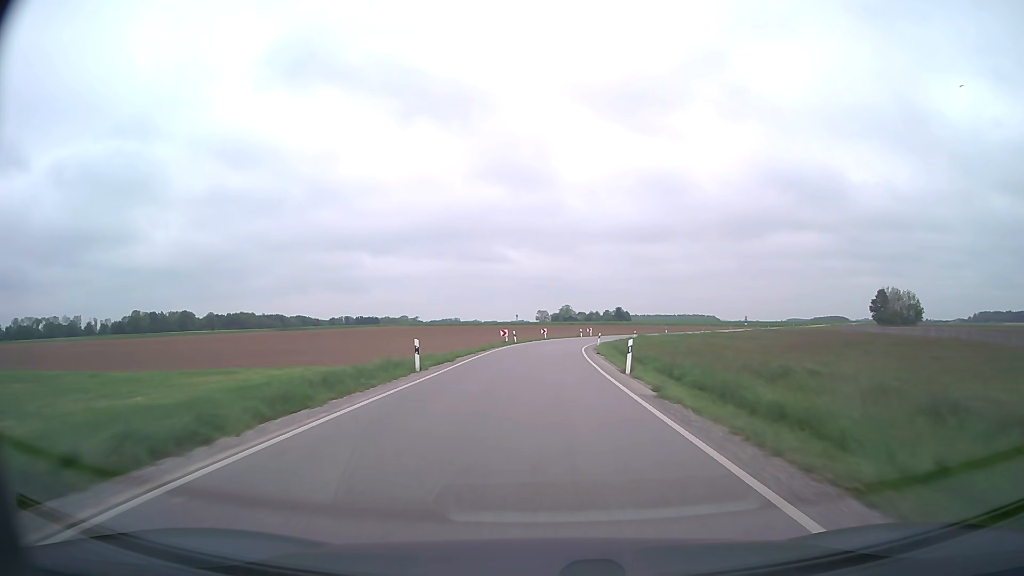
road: secondary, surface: asphalt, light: Day
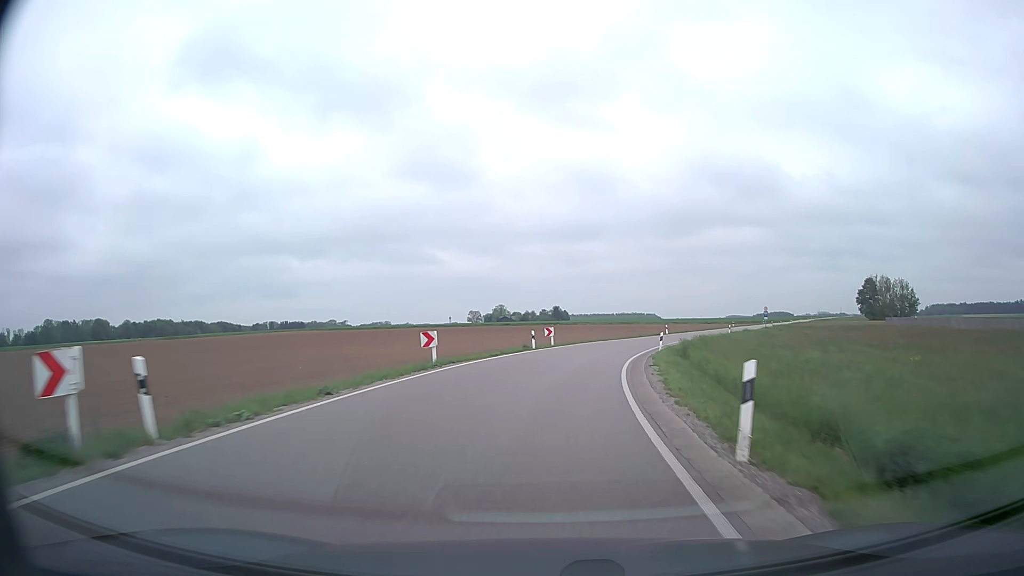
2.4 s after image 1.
(+1.4, +48.1) m; +5°
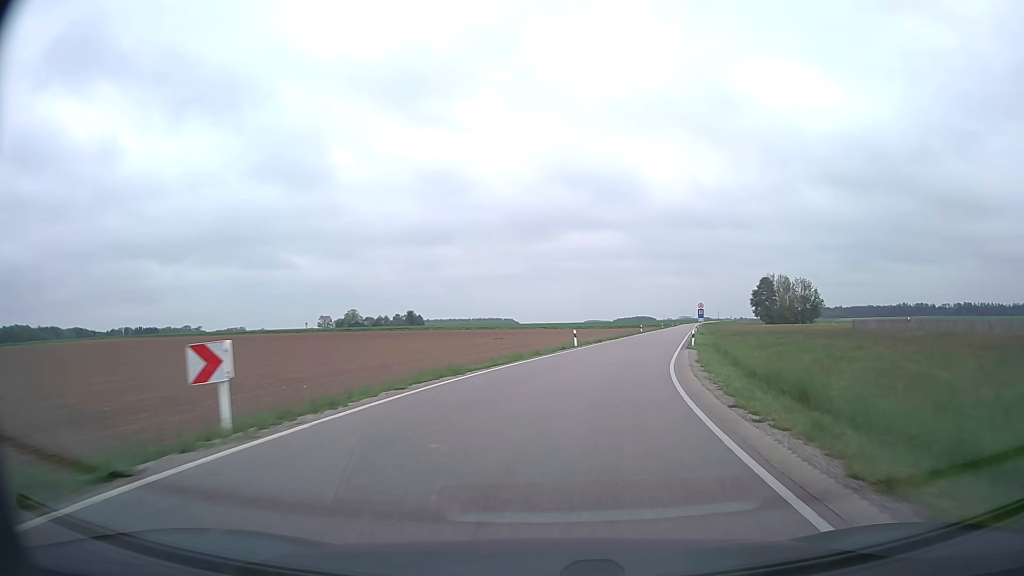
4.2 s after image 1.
(+2.5, +32.5) m; +11°
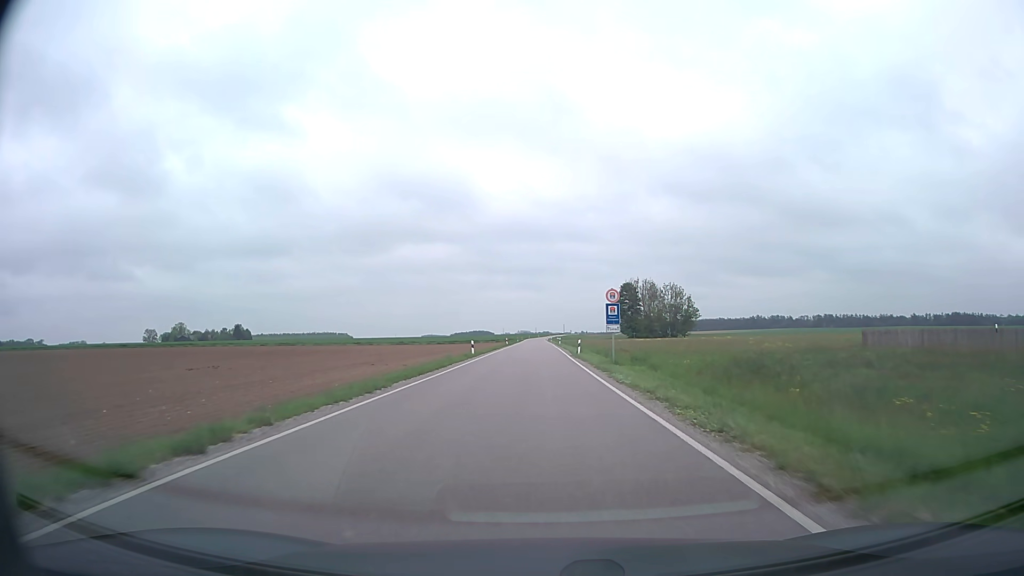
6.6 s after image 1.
(+6.2, +39.4) m; +15°
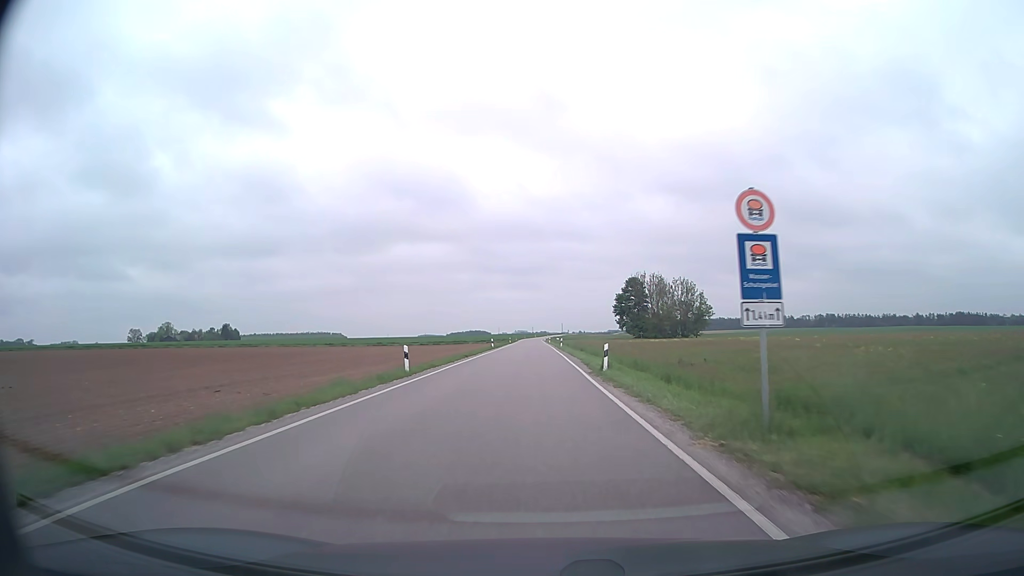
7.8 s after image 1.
(+0.1, +20.3) m; 0°
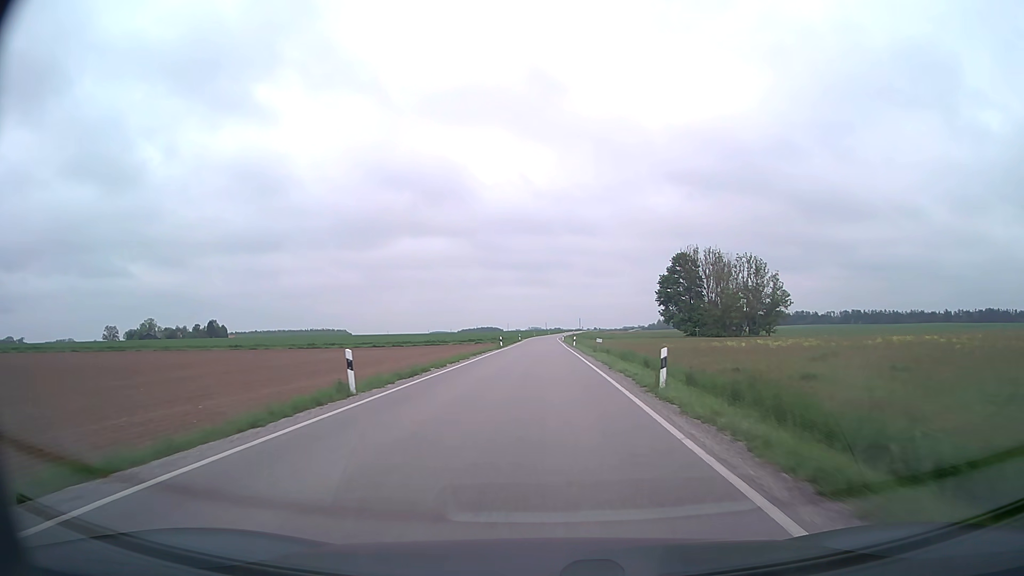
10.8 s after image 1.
(-0.5, +52.8) m; -1°
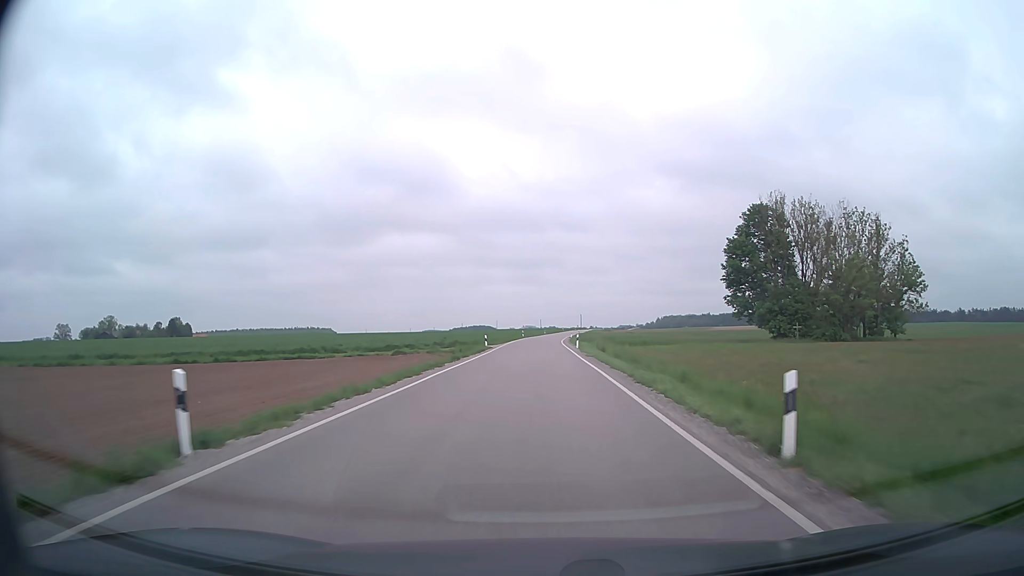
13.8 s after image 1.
(0.0, +55.0) m; 0°
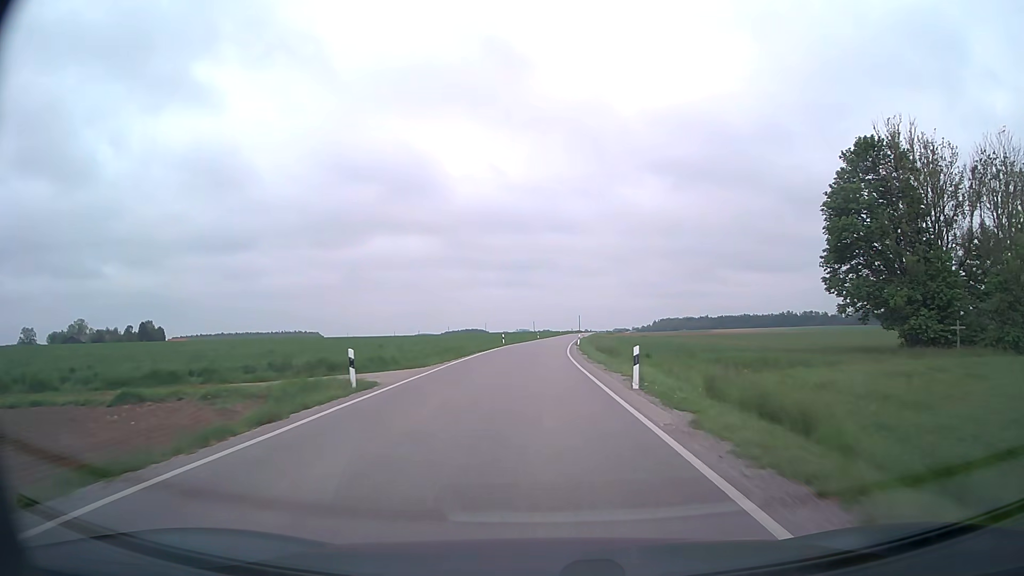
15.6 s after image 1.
(+0.2, +33.9) m; +1°
(0, +10) (0, +20) (0, +30) (0, +40) (0, +50) (+1, +60) (+1, +70) (+1, +80) (+2, +90) (+3, +100) m
